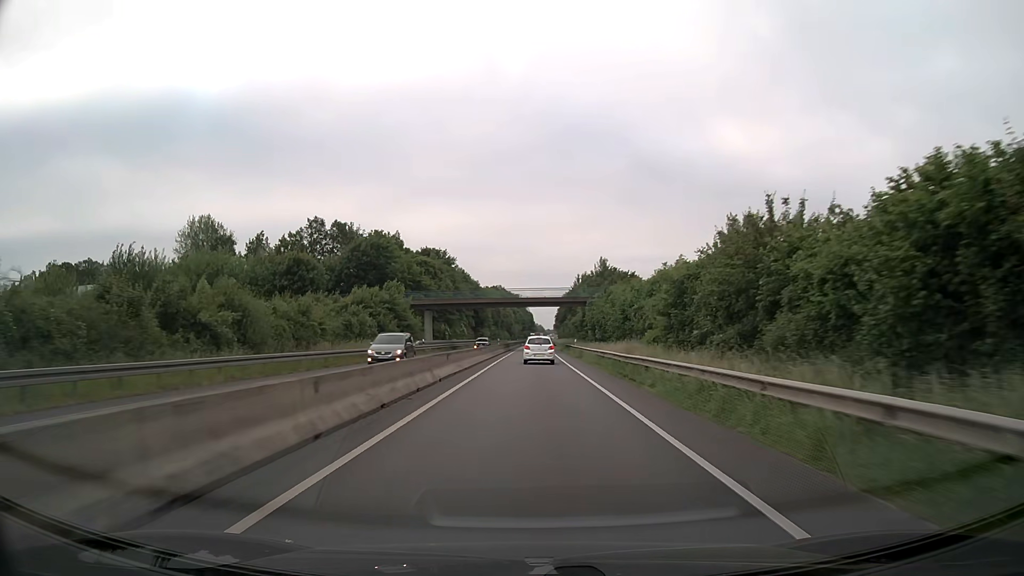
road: trunk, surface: asphalt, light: Day
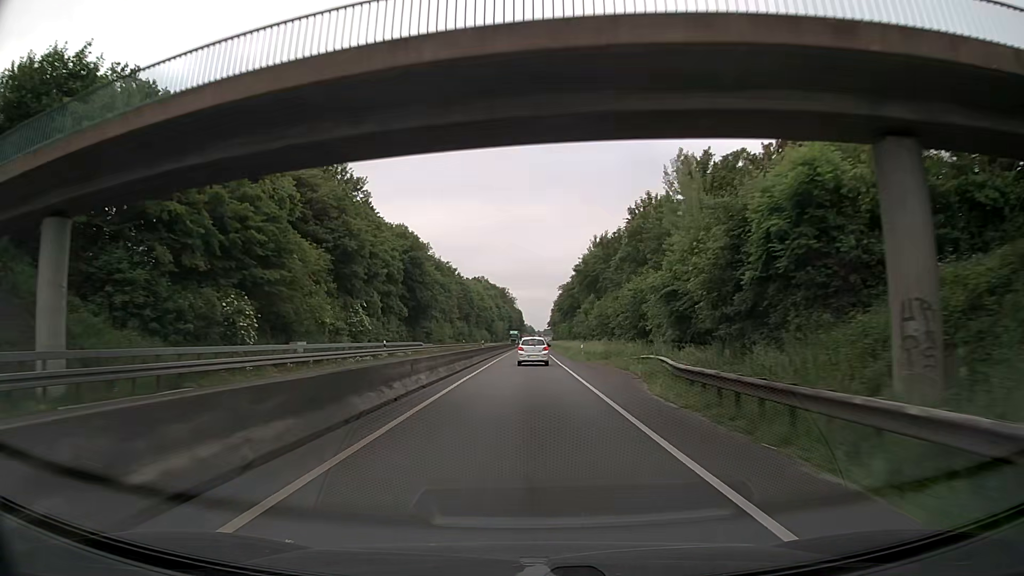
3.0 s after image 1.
(+0.7, +66.5) m; +1°
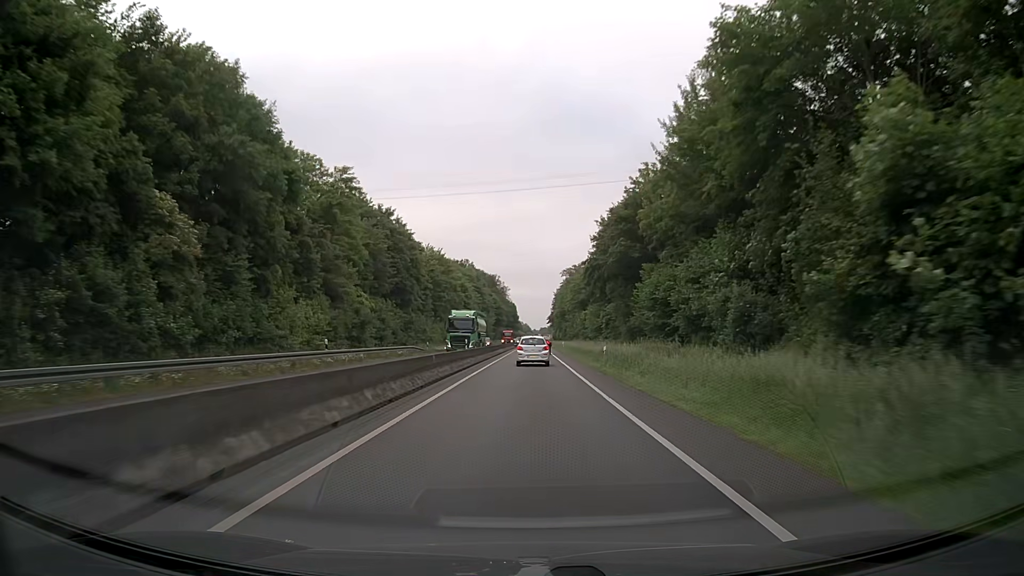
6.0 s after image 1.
(+0.3, +66.3) m; +1°
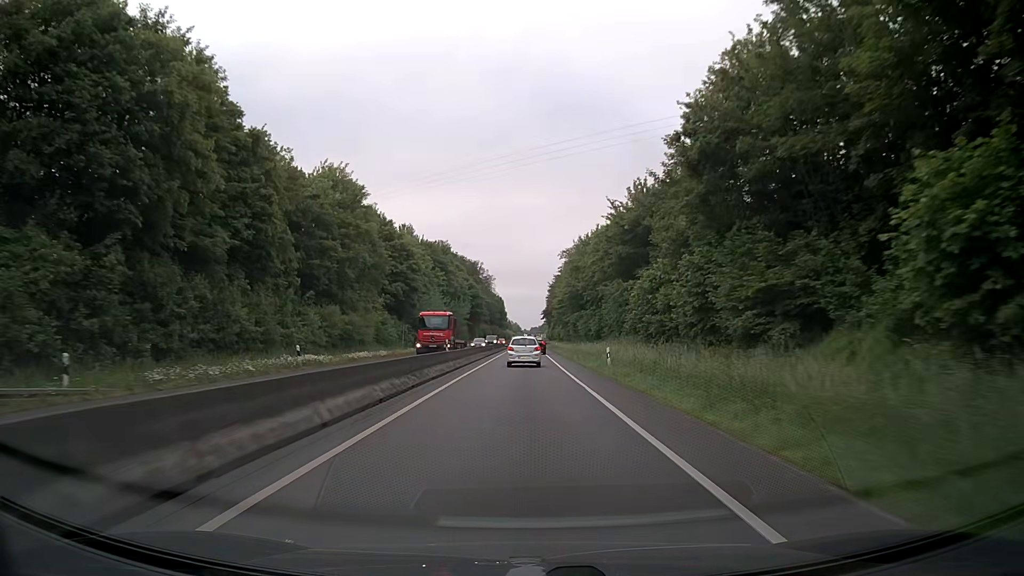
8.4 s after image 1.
(-0.2, +52.2) m; +1°
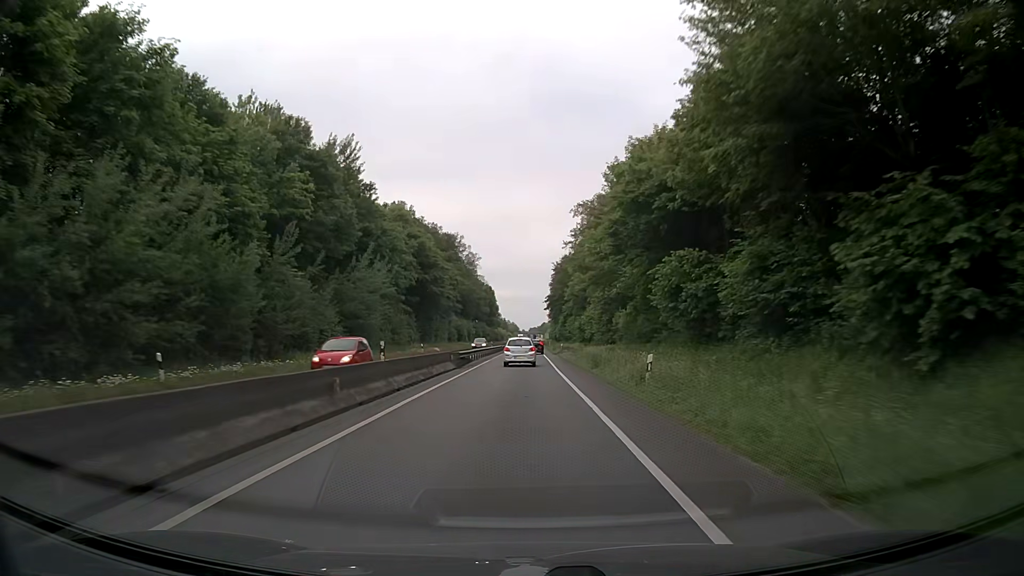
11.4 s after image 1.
(0.0, +64.8) m; 0°
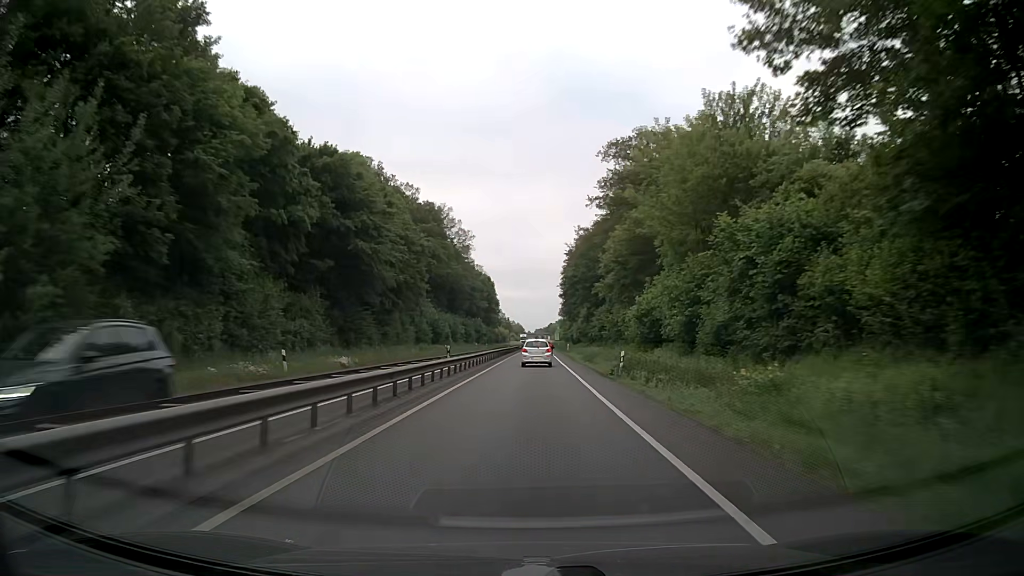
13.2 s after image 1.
(-0.1, +39.4) m; -1°
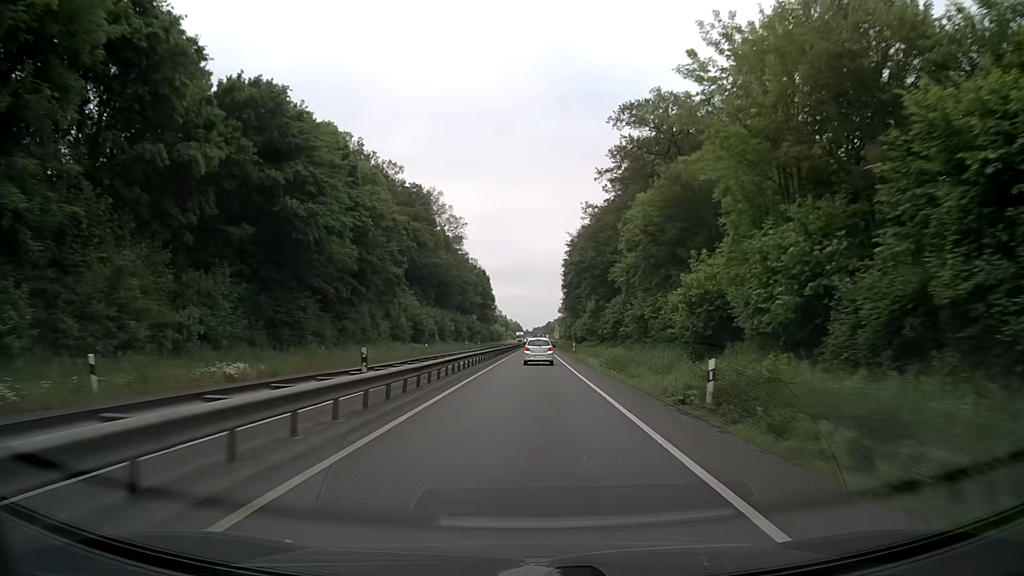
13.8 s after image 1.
(+0.1, +13.3) m; 0°
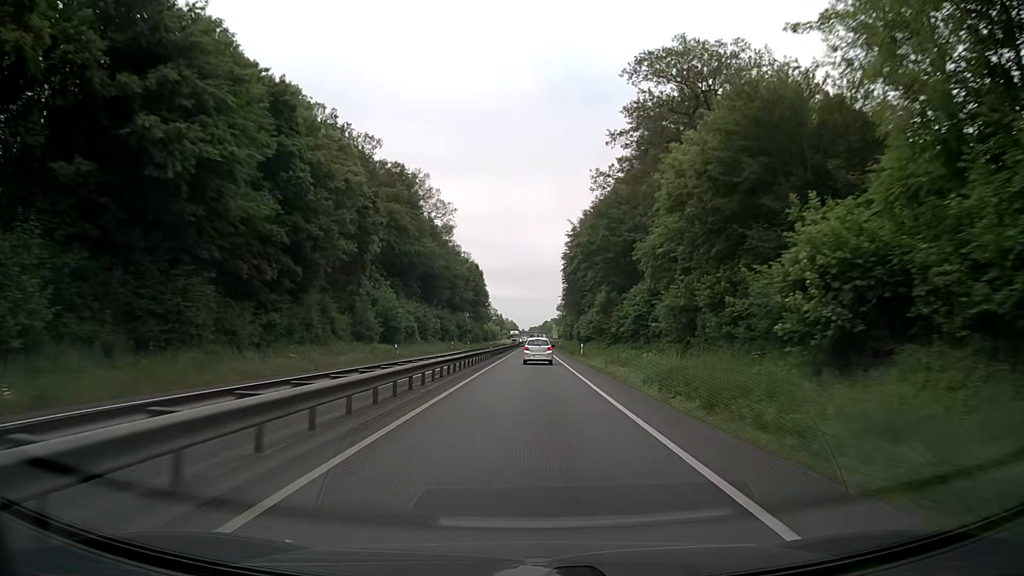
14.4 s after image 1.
(0.0, +13.4) m; 0°
(0, +10) (0, +20) (0, +30) (0, +40) (0, +50) (0, +60) (0, +70) (0, +80) (+1, +90) (+1, +100) m
